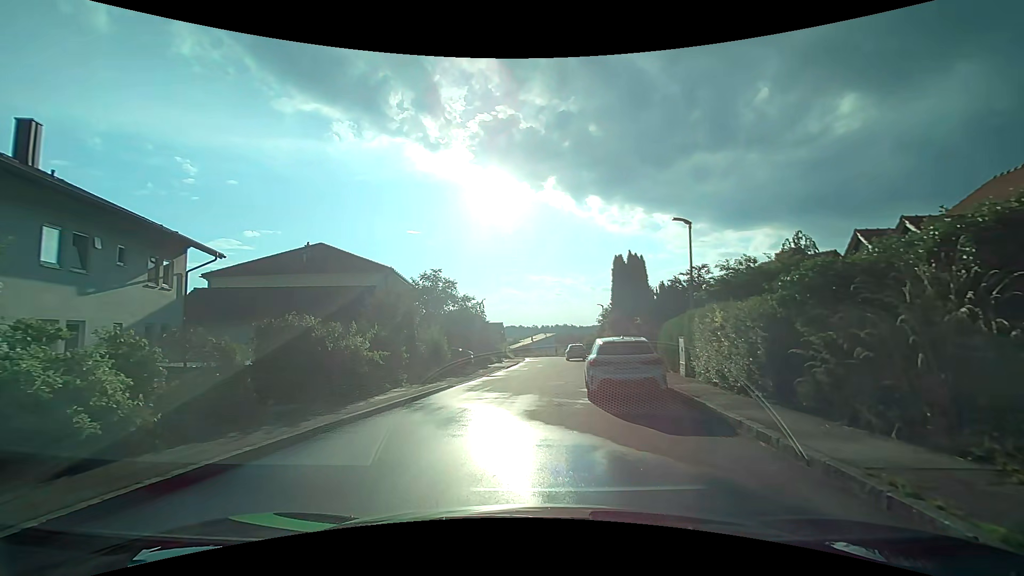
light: Day
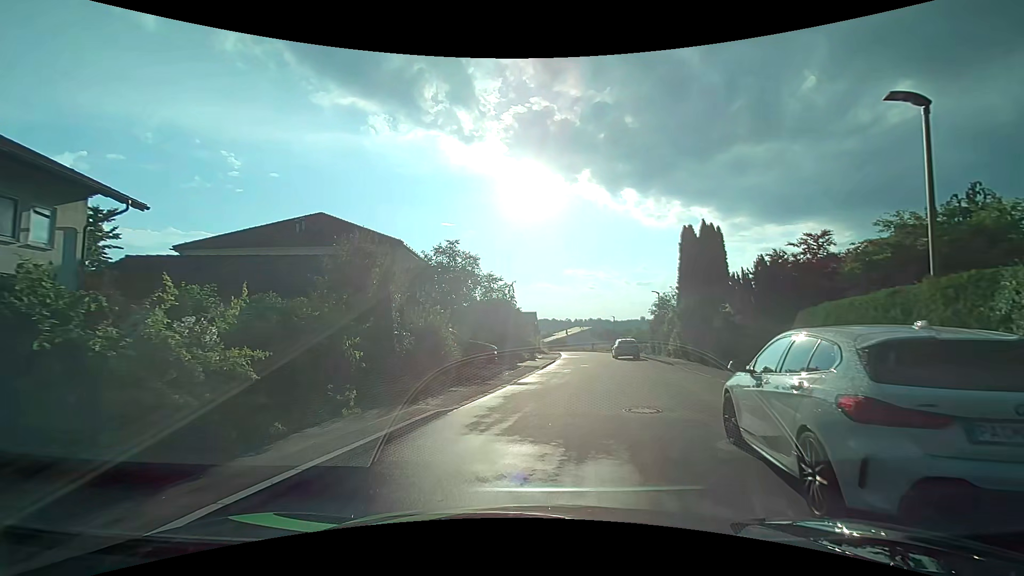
(-0.5, +8.0) m; -5°
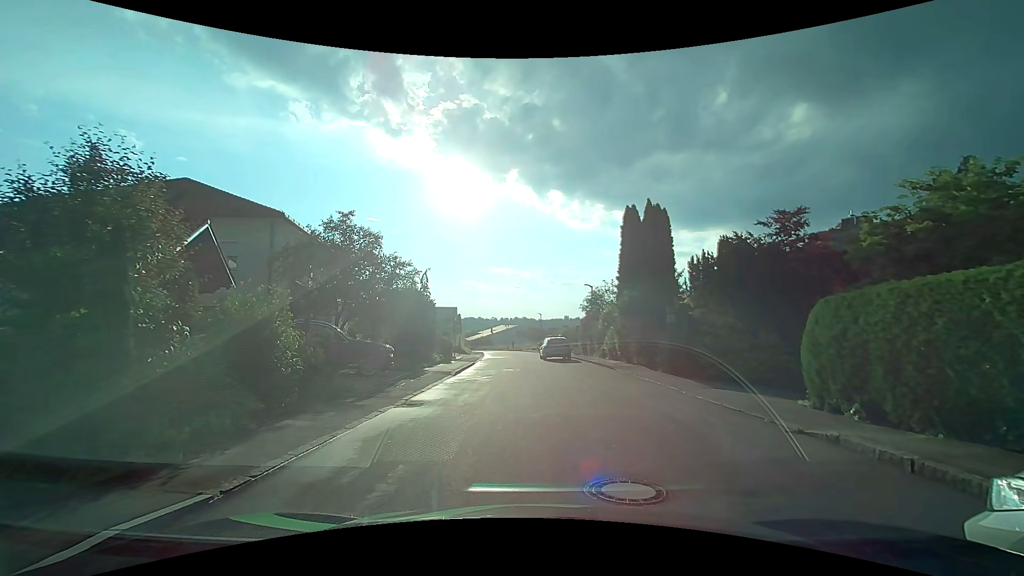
(+0.3, +5.0) m; +8°
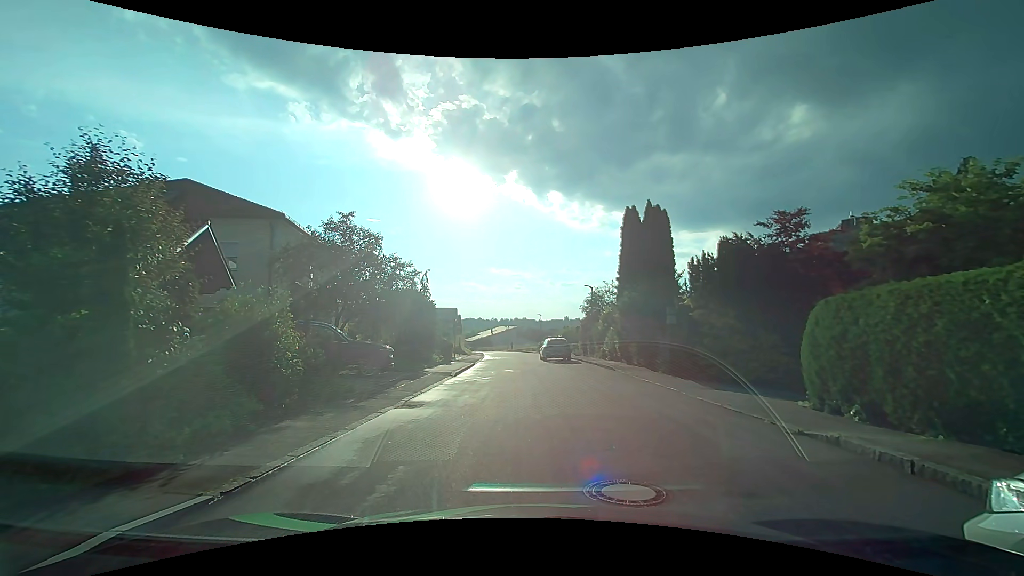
(0.0, +0.1) m; 0°
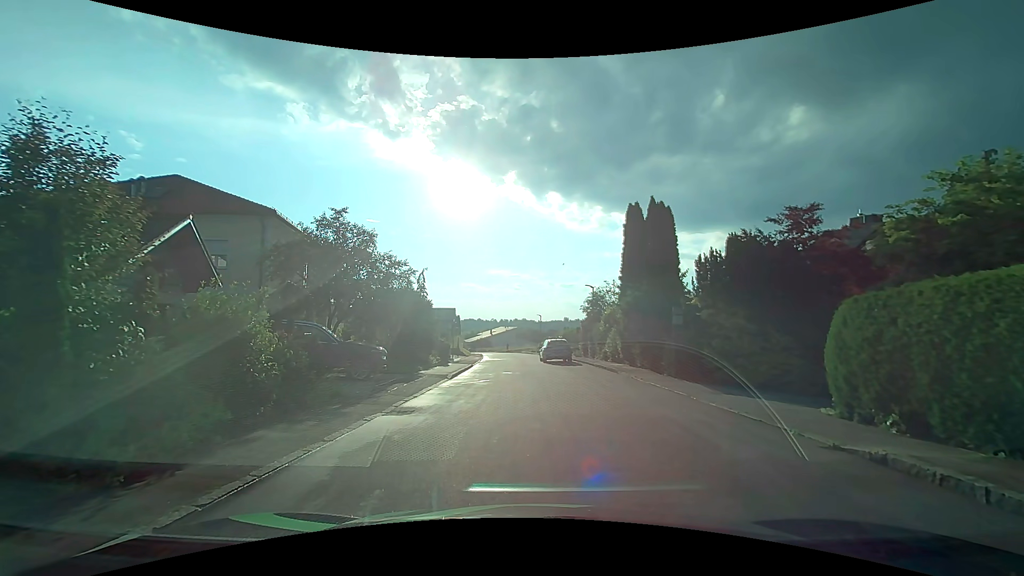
(0.0, +0.8) m; 0°
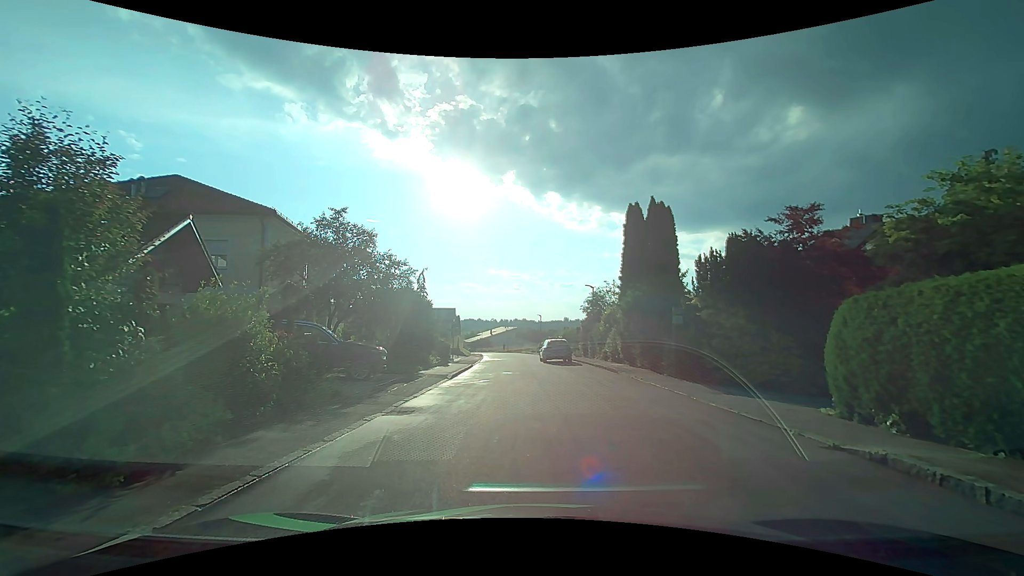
(0.0, 0.0) m; 0°
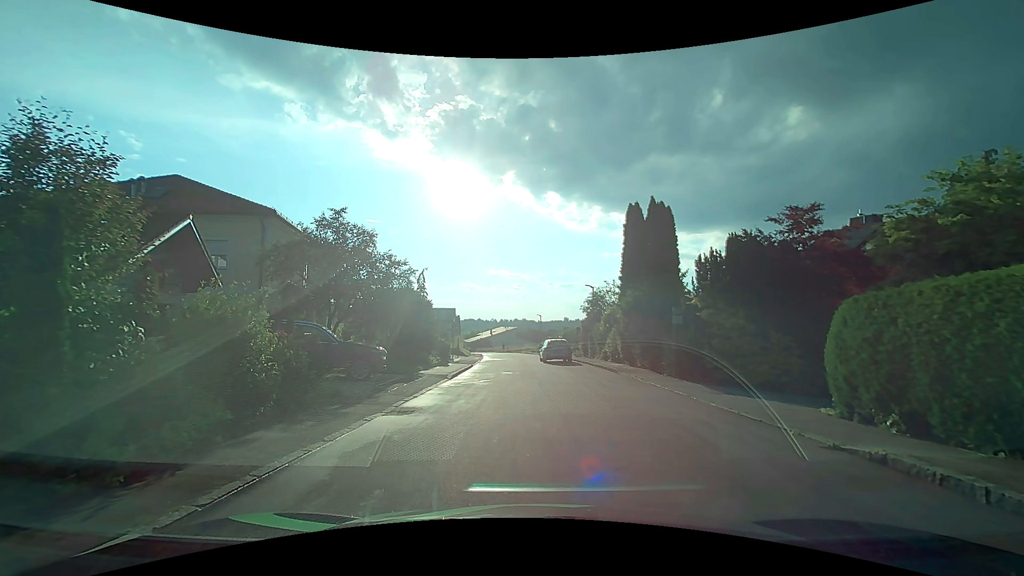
(0.0, 0.0) m; 0°
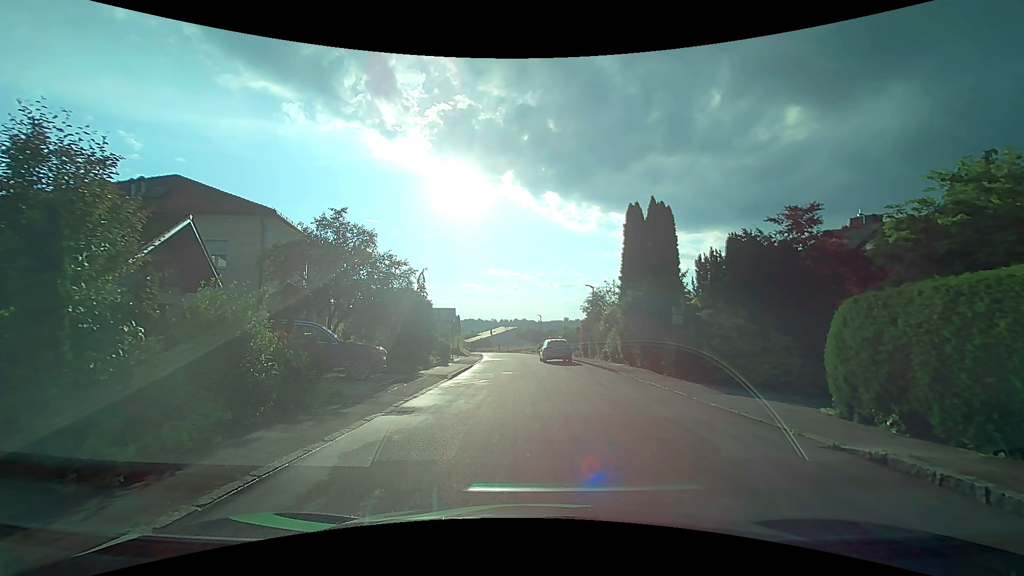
(0.0, 0.0) m; 0°
